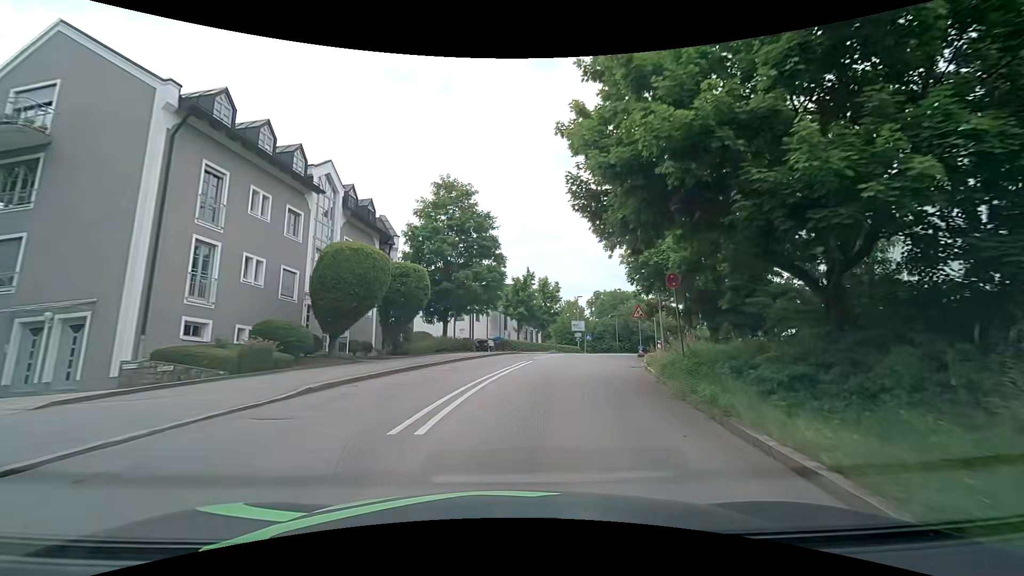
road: tertiary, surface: asphalt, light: Day
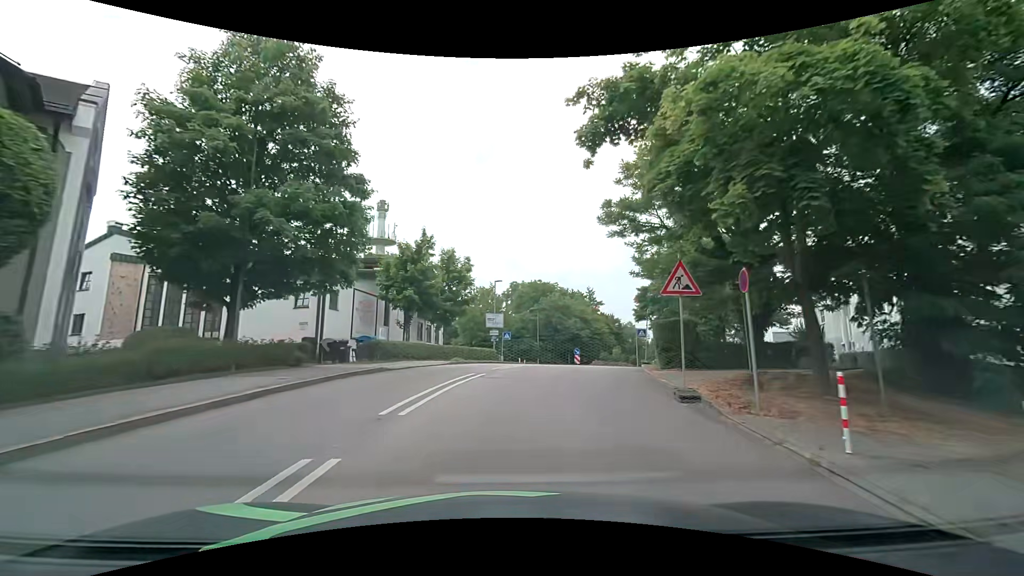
(+1.7, +18.3) m; +10°
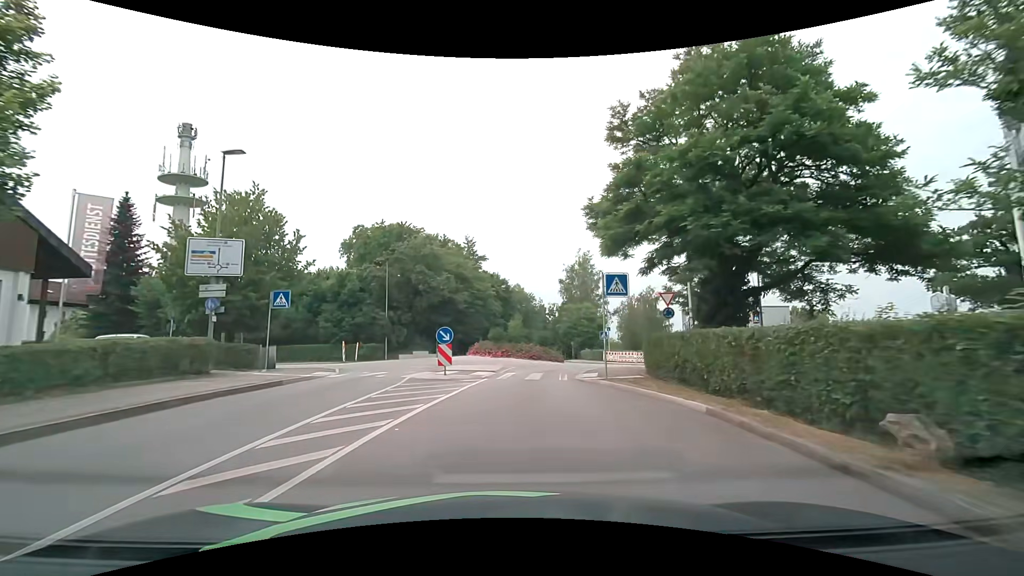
(+4.0, +29.0) m; +15°
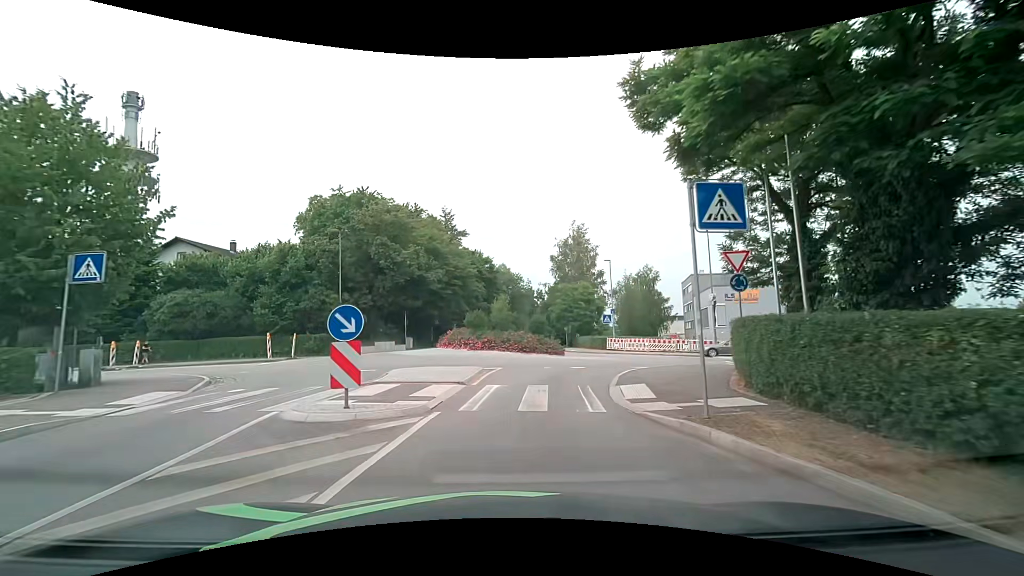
(+0.2, +9.2) m; +2°
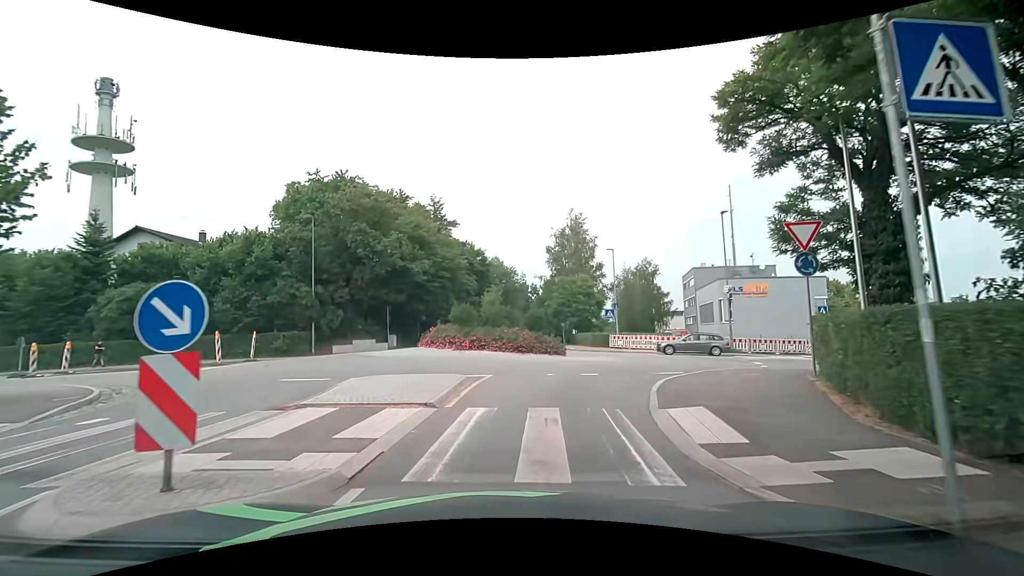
(0.0, +4.0) m; +1°
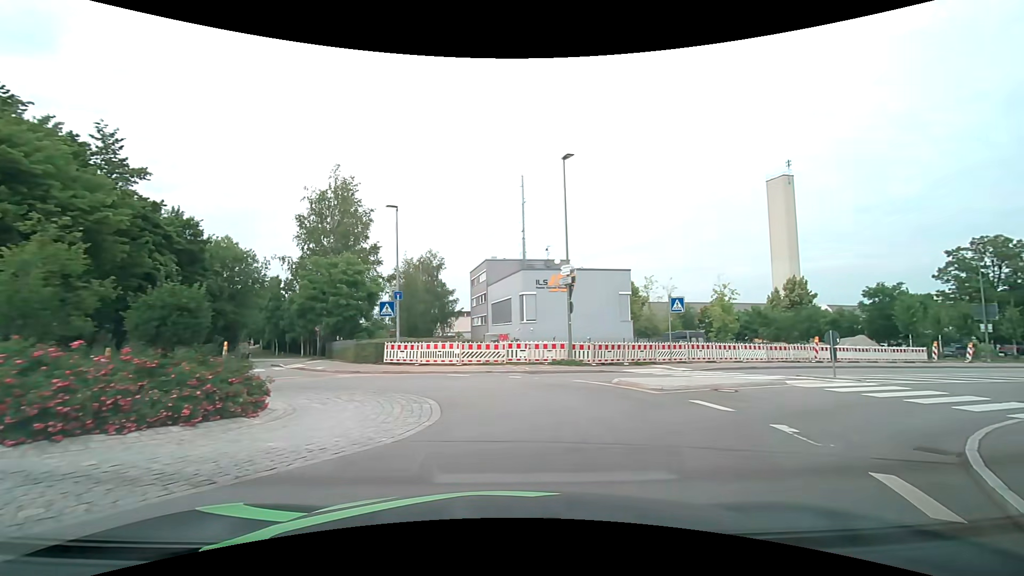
(+2.0, +15.2) m; +25°
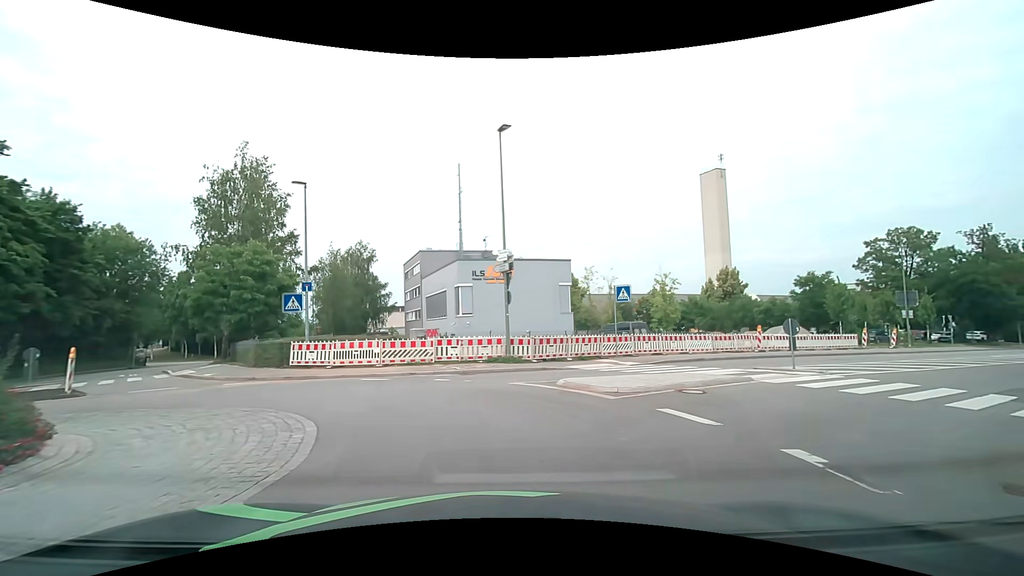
(+0.2, +2.9) m; +8°
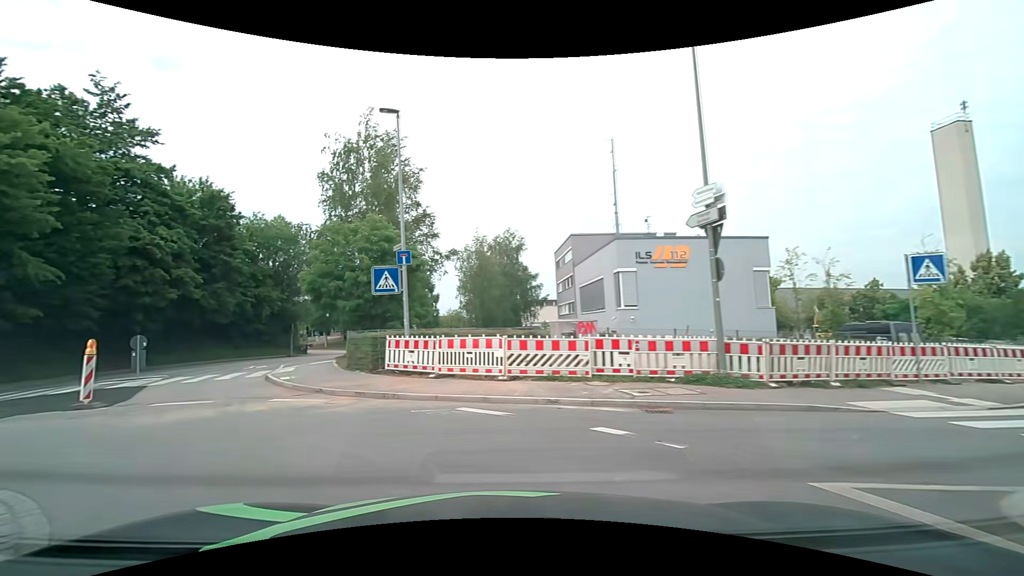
(-0.8, +8.3) m; -20°
(-4, +8) (-14, +9) (-22, +3) (-31, -1) (-41, -4) (-51, -6) (-60, -8) (-70, -10) (-80, -12) (-90, -14) m
